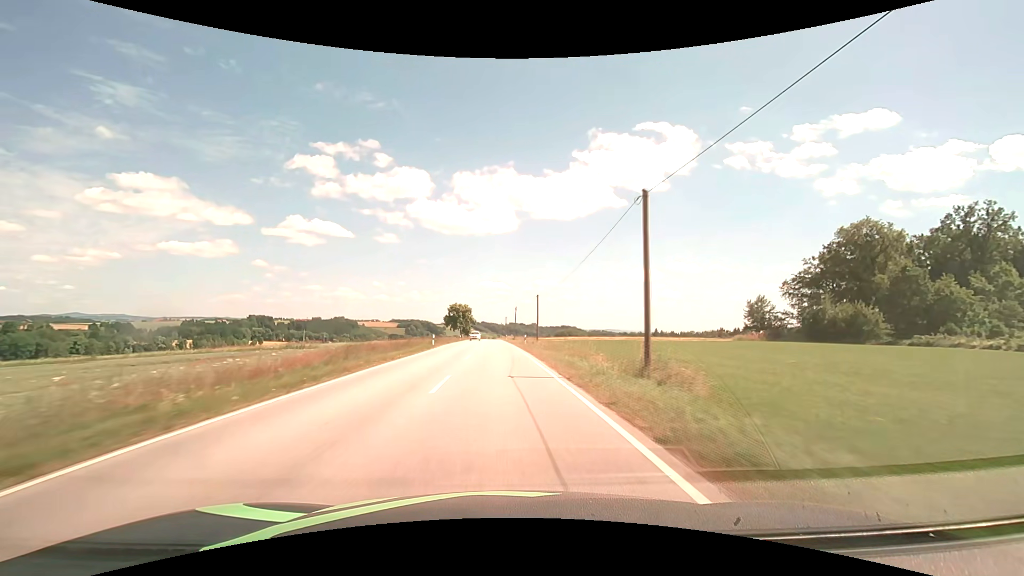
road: secondary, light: Day
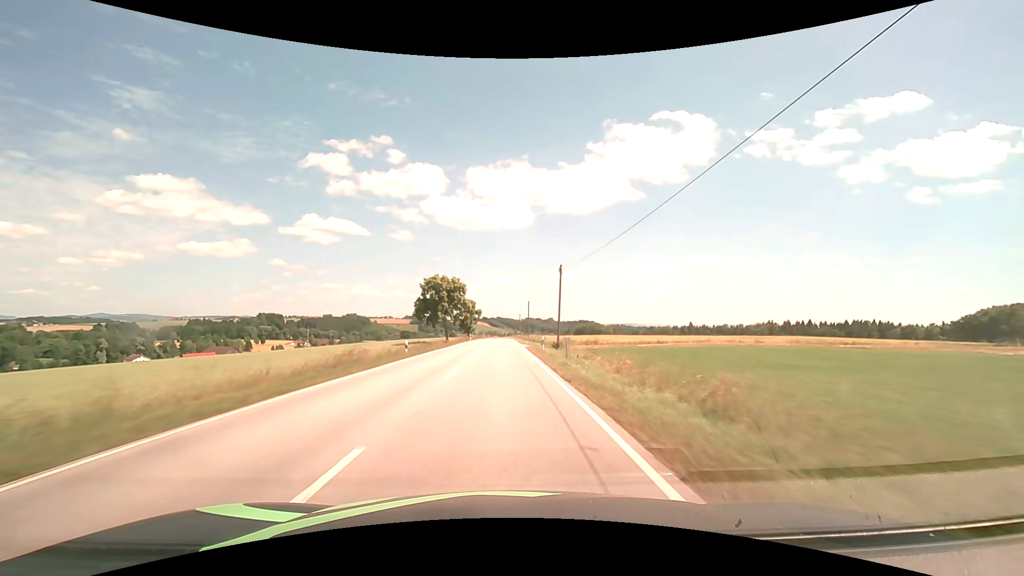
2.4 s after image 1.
(-1.2, +57.1) m; -2°
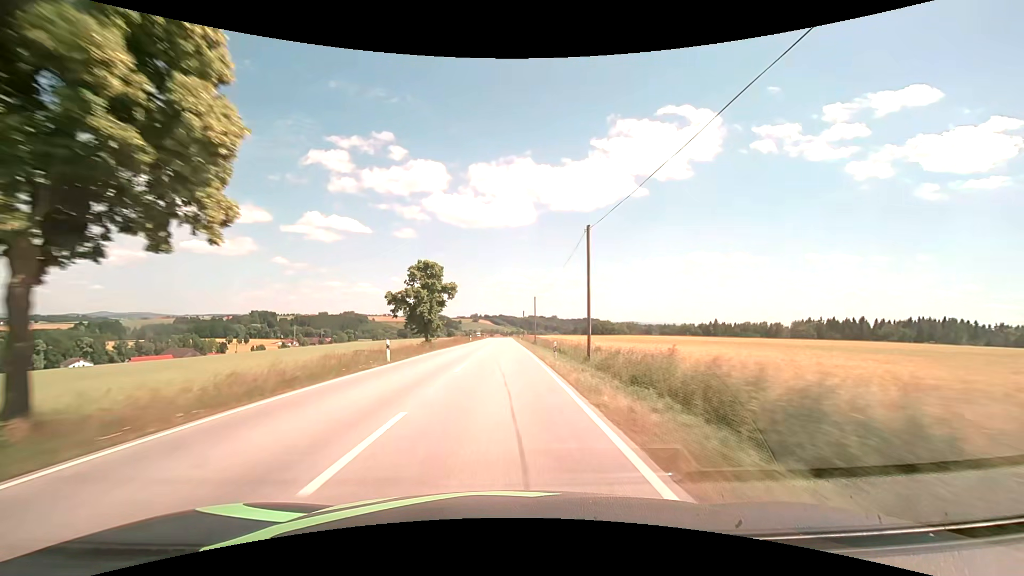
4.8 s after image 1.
(-0.1, +57.3) m; 0°
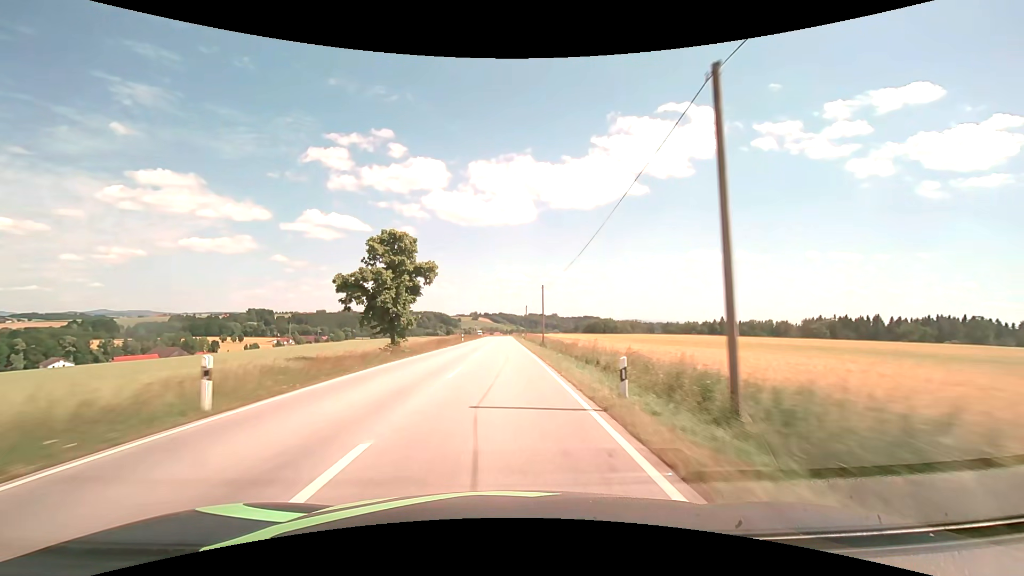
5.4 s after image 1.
(0.0, +14.3) m; 0°
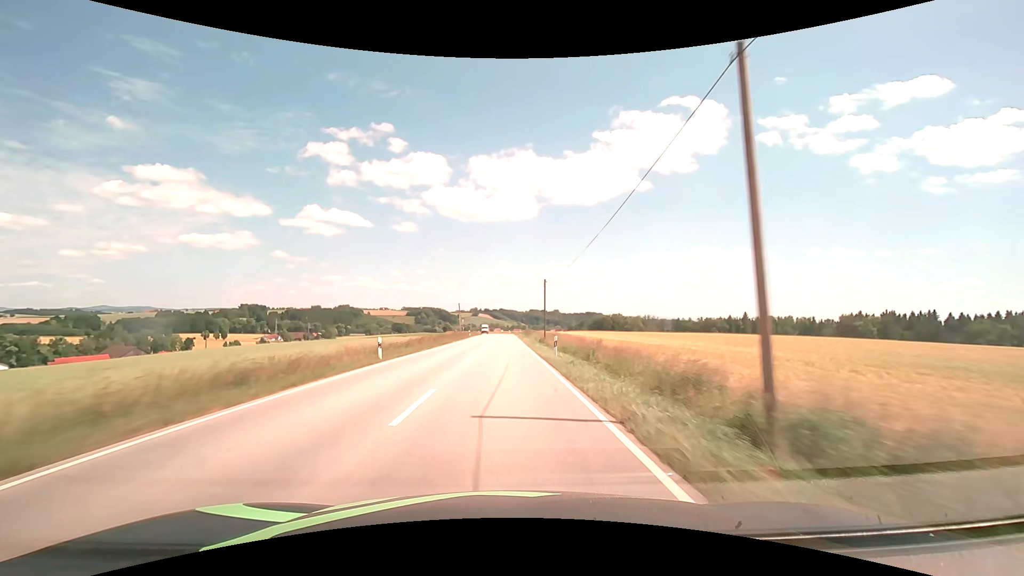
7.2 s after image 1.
(-0.1, +43.0) m; 0°
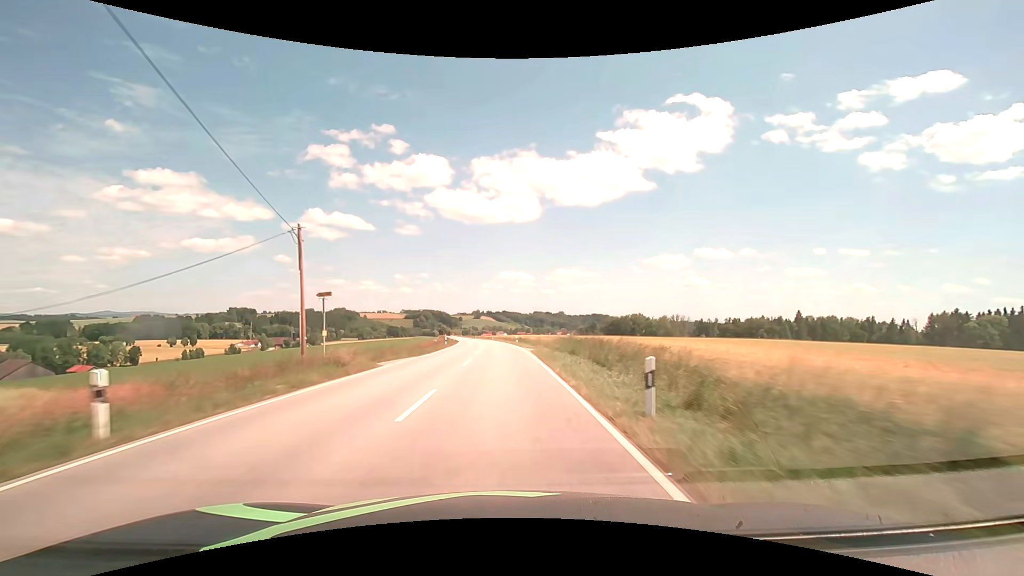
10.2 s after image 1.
(+0.1, +71.3) m; -1°
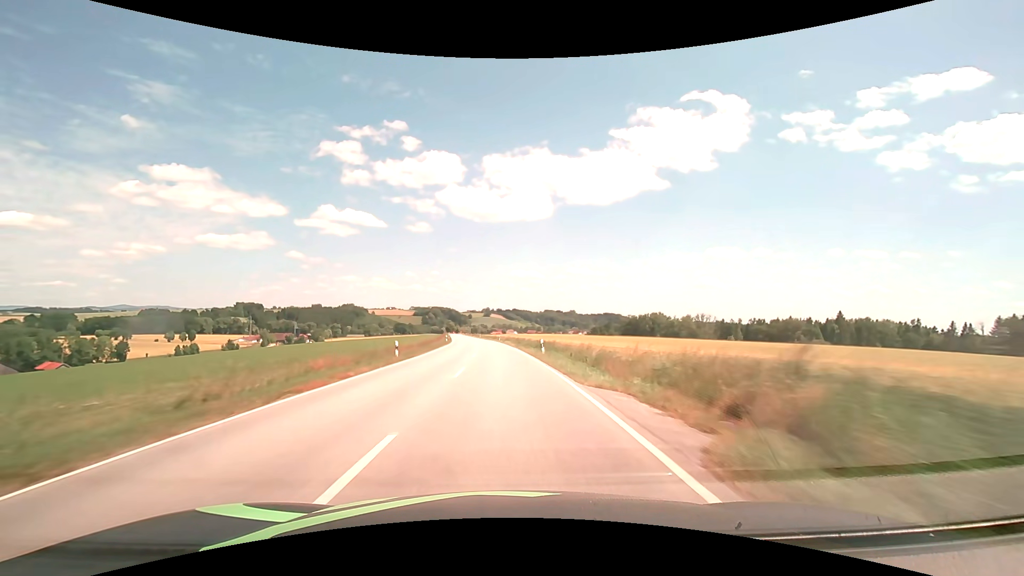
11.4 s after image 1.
(-0.1, +28.7) m; -1°
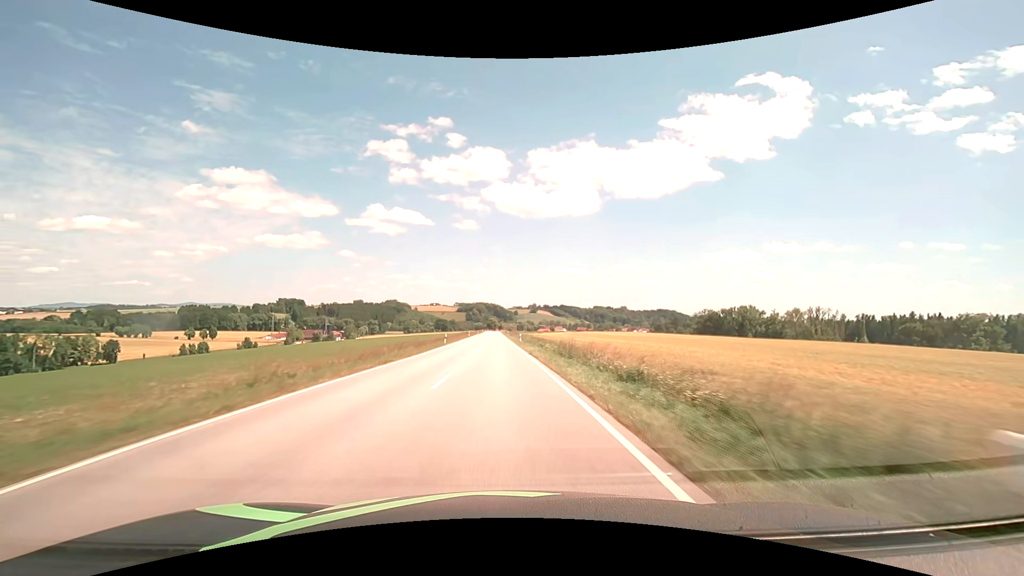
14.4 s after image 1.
(-3.1, +75.1) m; -5°
(0, +10) (0, +20) (0, +30) (-1, +40) (-1, +50) (-1, +60) (-1, +70) (-2, +80) (-2, +90) (-2, +100) m
